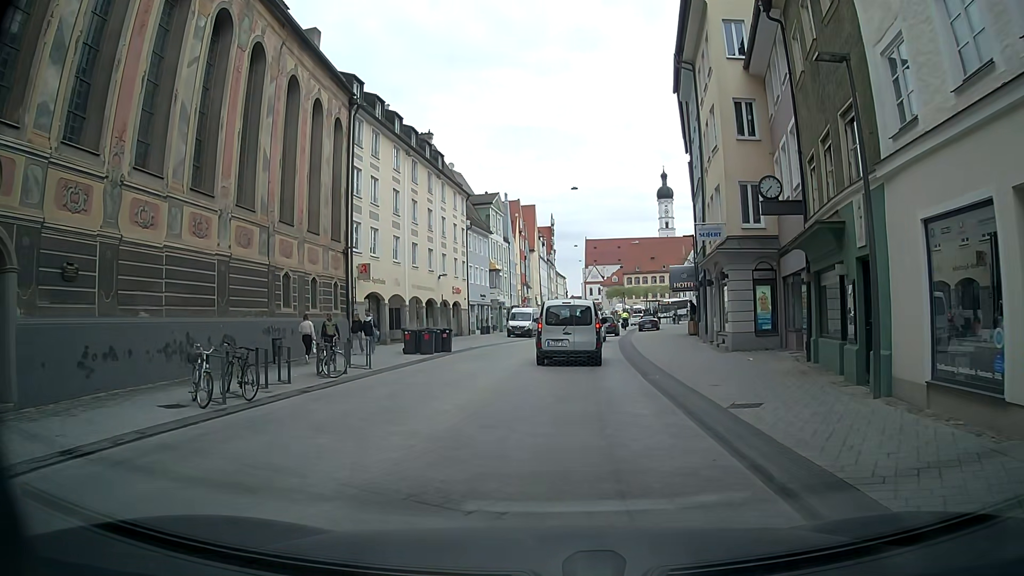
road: secondary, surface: asphalt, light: Day
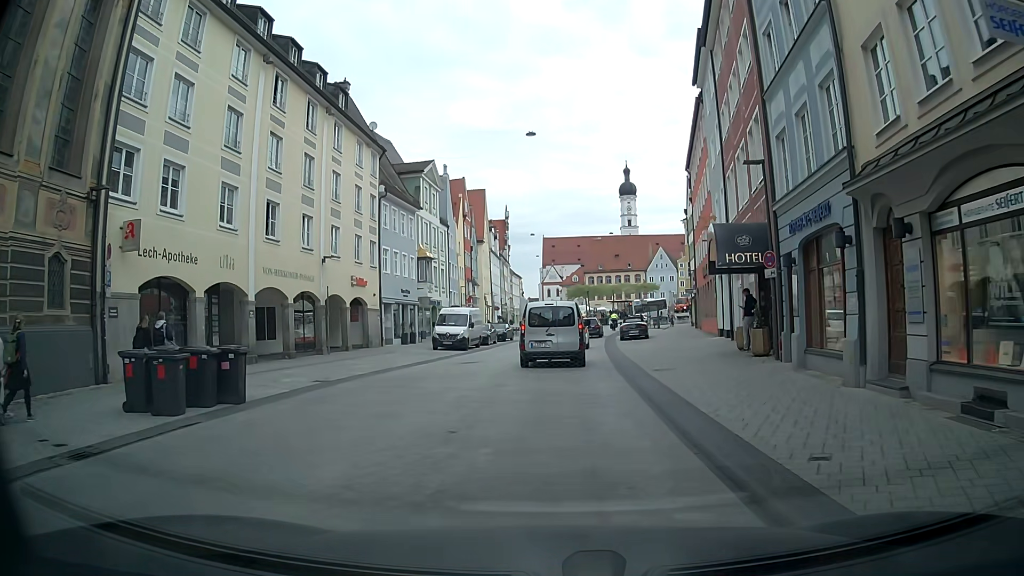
(+0.4, +17.3) m; +3°
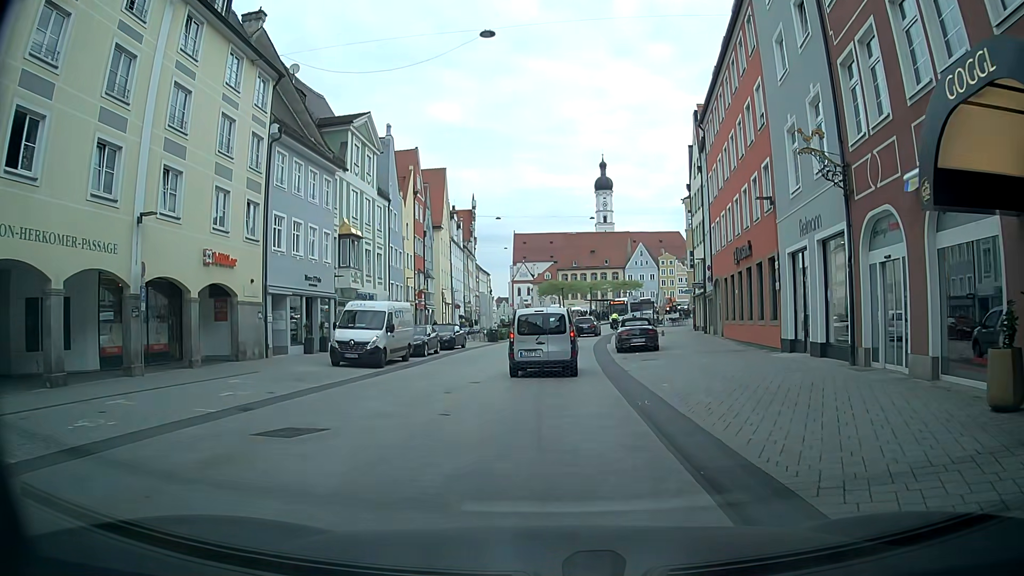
(+0.6, +13.8) m; +3°
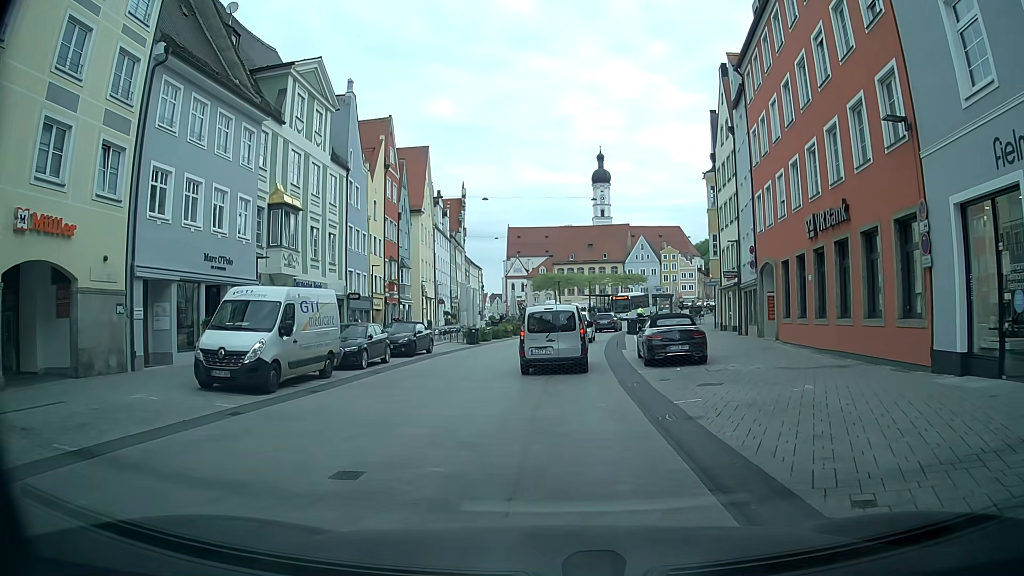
(+0.2, +9.8) m; +2°
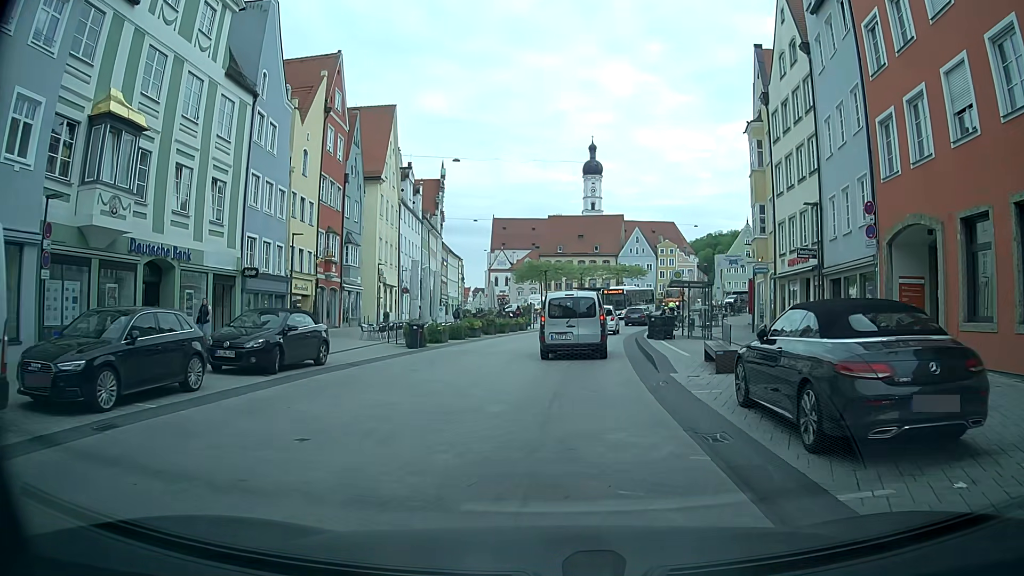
(+0.4, +13.1) m; +3°
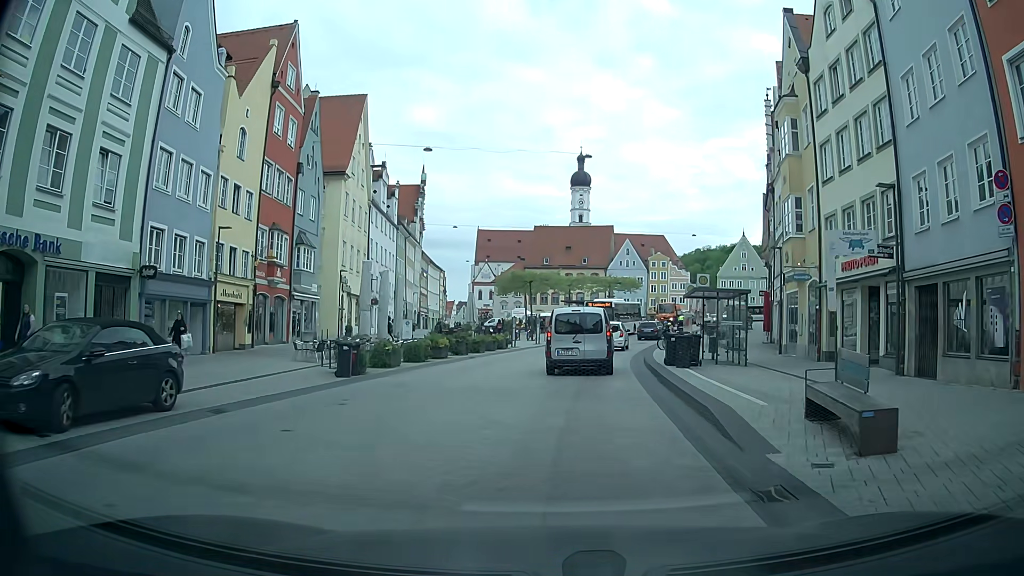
(-0.1, +7.1) m; -1°
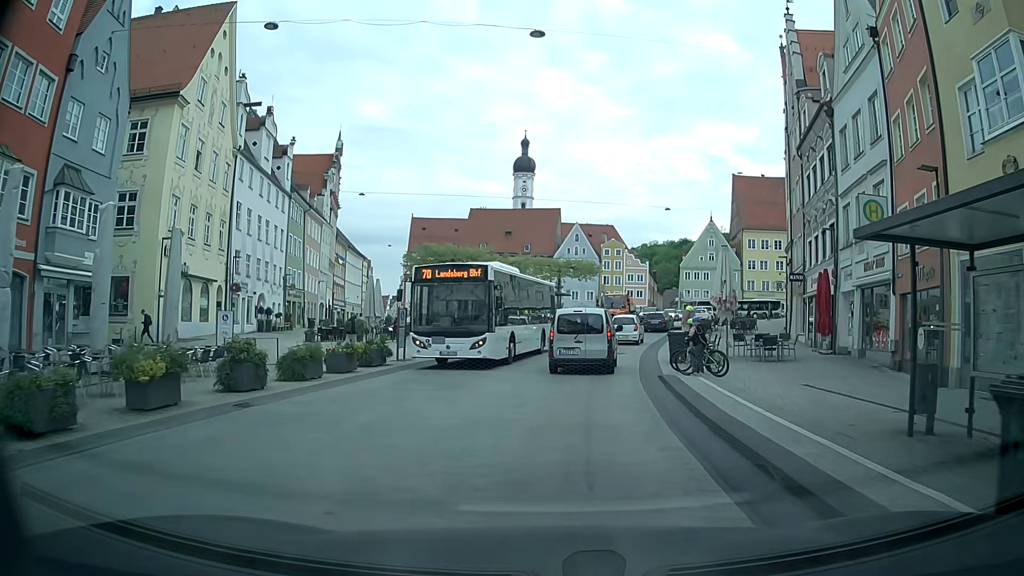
(+0.2, +18.3) m; +1°
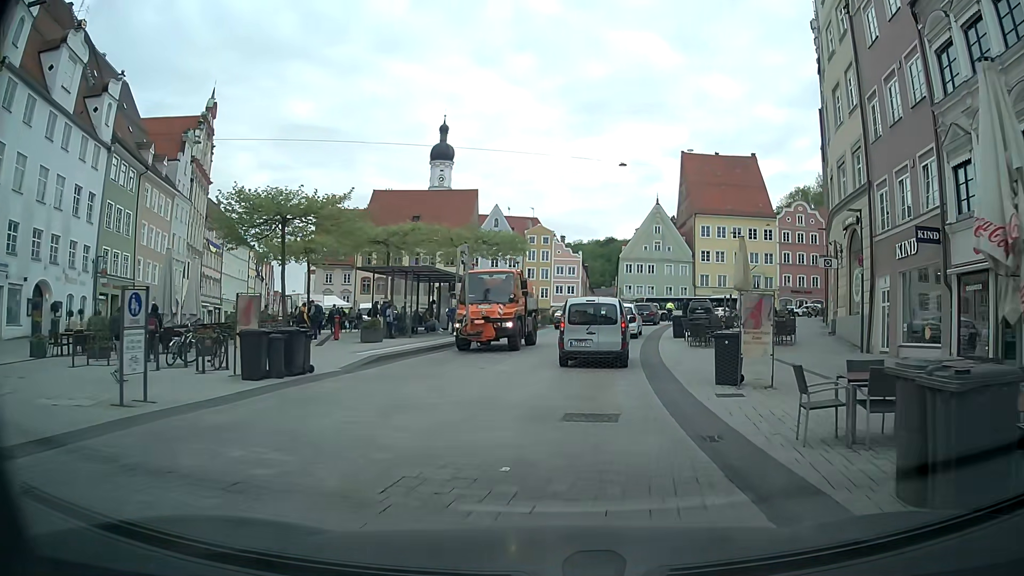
(+2.0, +19.3) m; +11°
